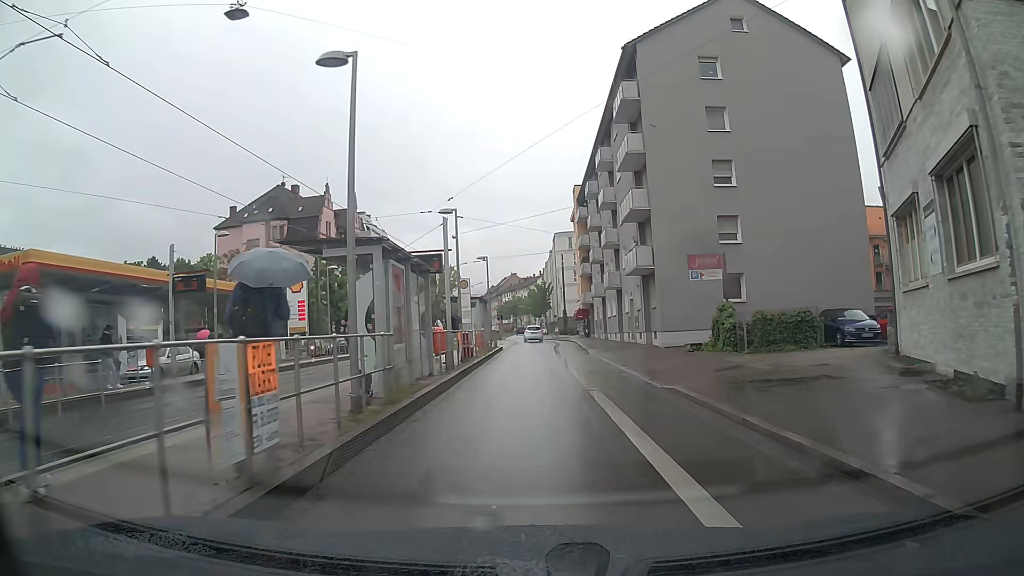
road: primary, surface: asphalt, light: Day
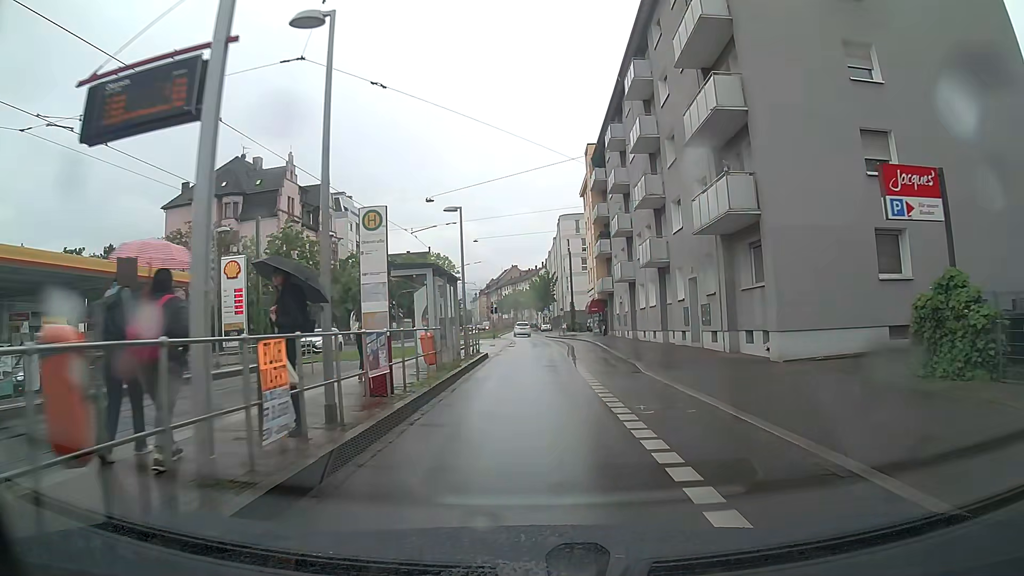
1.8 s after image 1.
(+0.1, +15.2) m; +1°
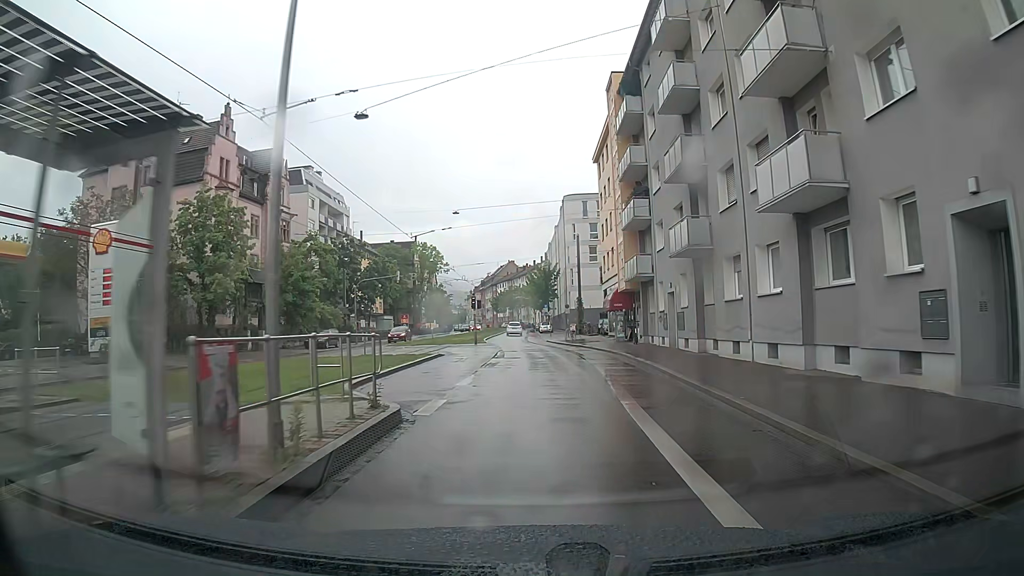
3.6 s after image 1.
(-0.1, +17.5) m; 0°
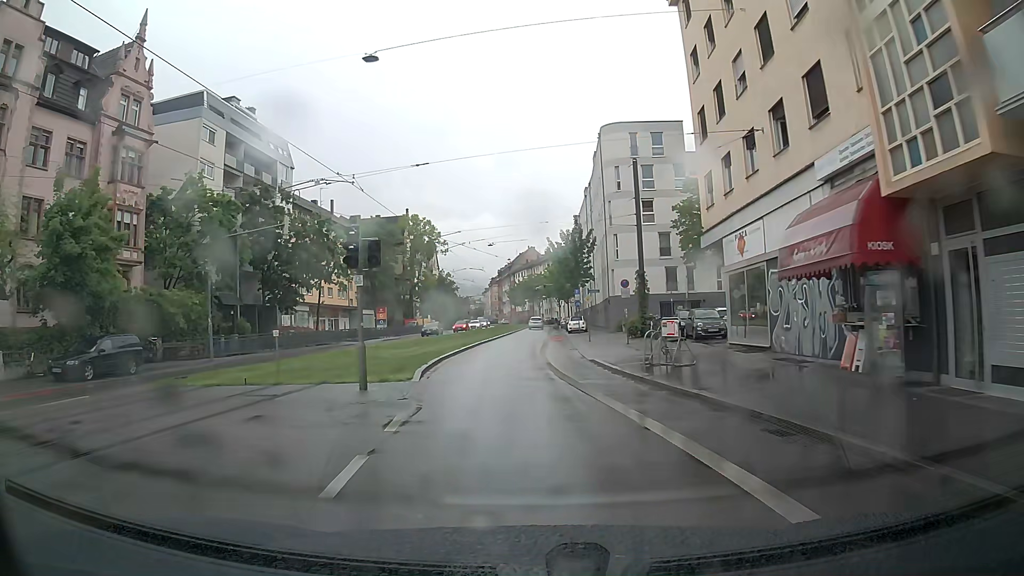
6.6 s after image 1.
(0.0, +31.3) m; -2°
(0, +10) (-1, +20) (-1, +30) (-1, +40) (0, +50) (0, +60) (0, +70) (+1, +80) (+1, +90) (+1, +100) m
